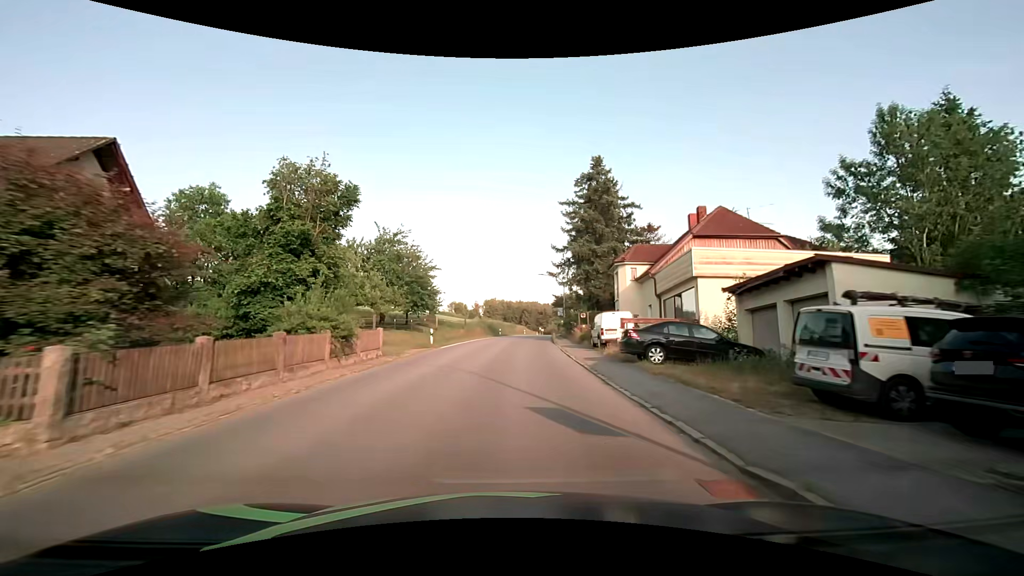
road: secondary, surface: asphalt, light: Day
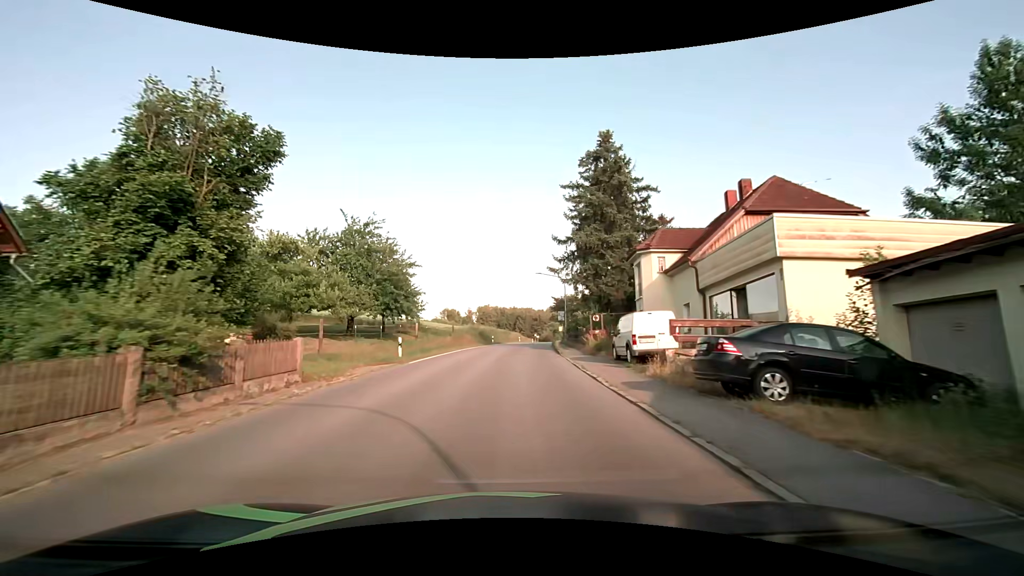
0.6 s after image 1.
(+0.1, +7.4) m; +1°
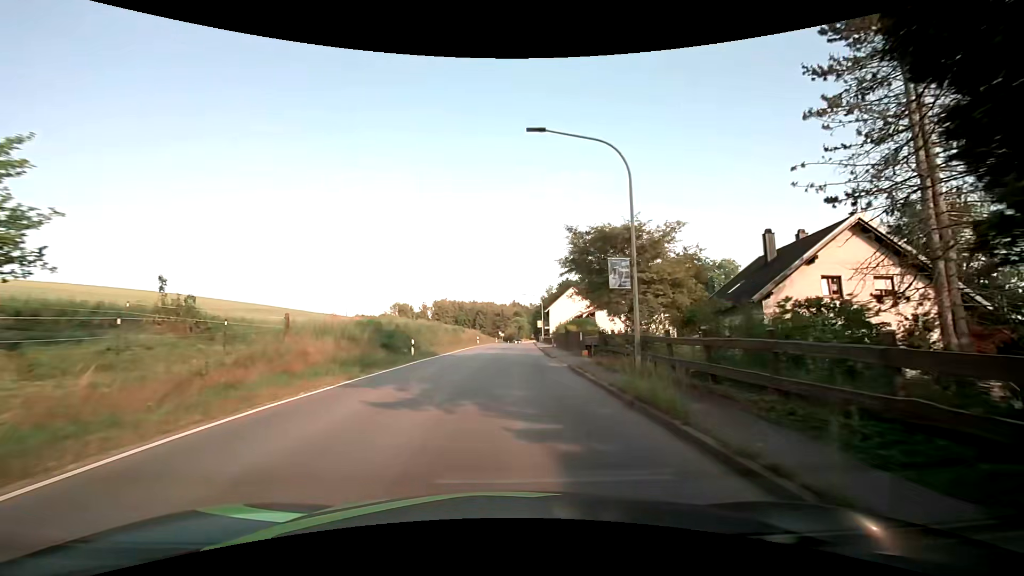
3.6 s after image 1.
(+1.0, +36.9) m; +4°
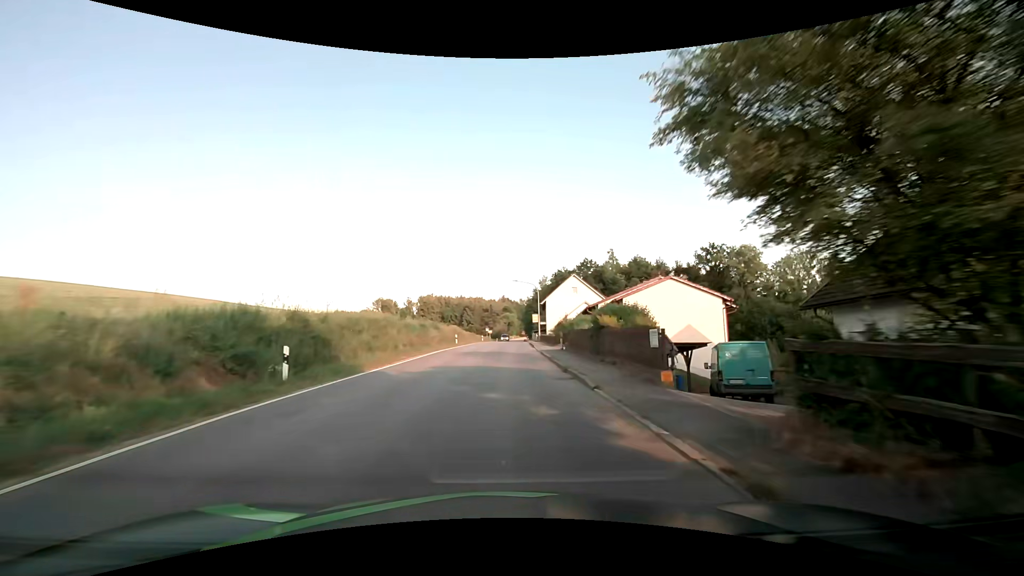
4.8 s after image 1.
(+0.1, +15.1) m; +1°
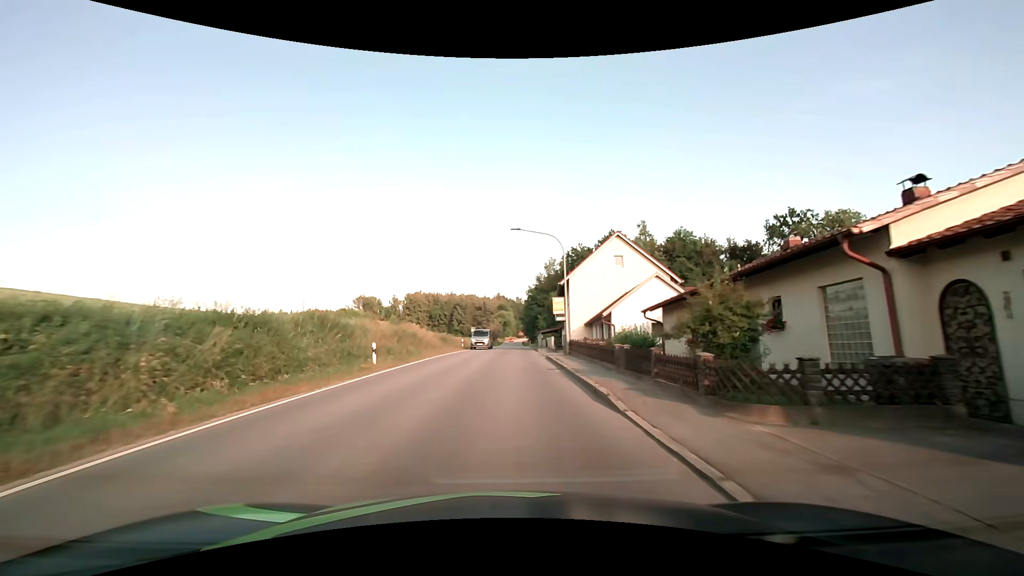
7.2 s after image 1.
(+0.2, +30.4) m; +1°
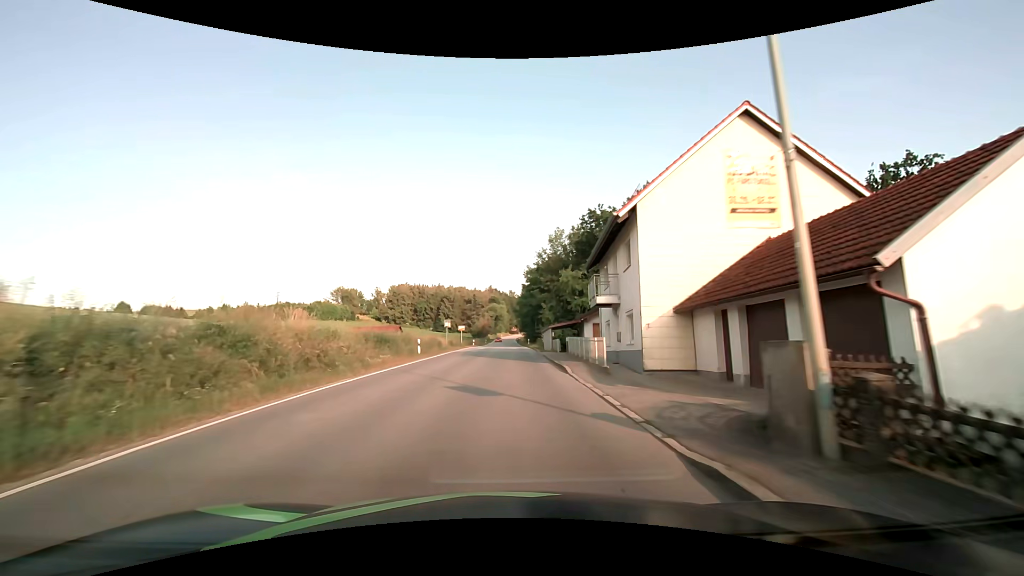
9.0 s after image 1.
(+0.2, +22.9) m; +1°
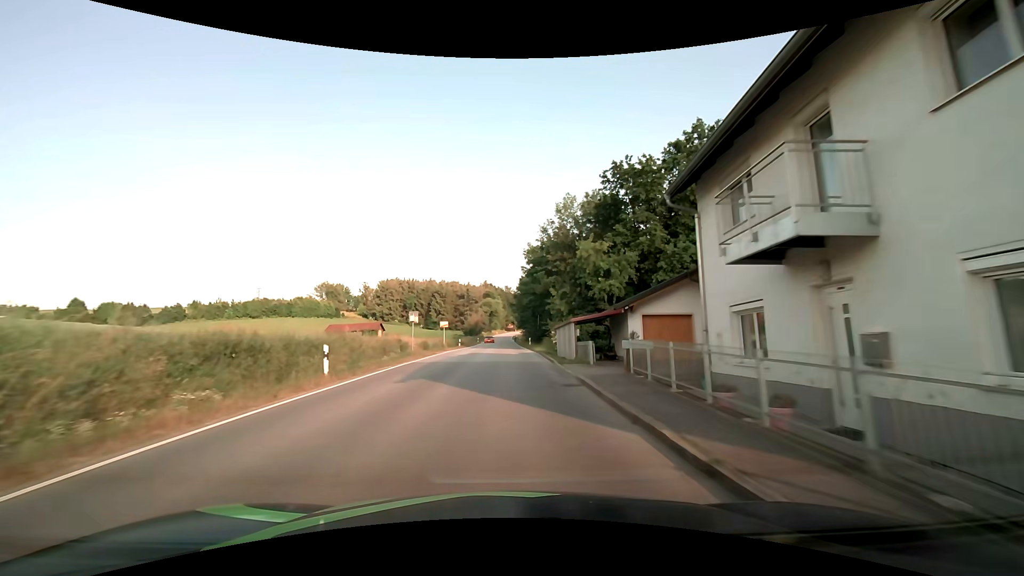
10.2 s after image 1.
(+0.1, +15.4) m; +1°
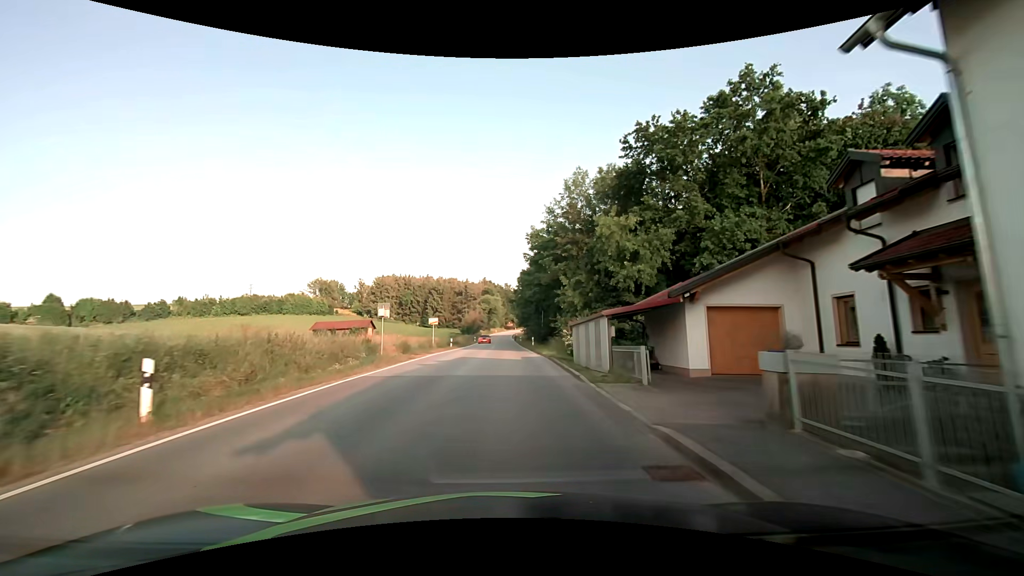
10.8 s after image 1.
(0.0, +7.8) m; 0°
(0, +10) (0, +20) (0, +30) (0, +40) (0, +50) (0, +60) (0, +70) (0, +80) (-1, +90) (-1, +100) m
